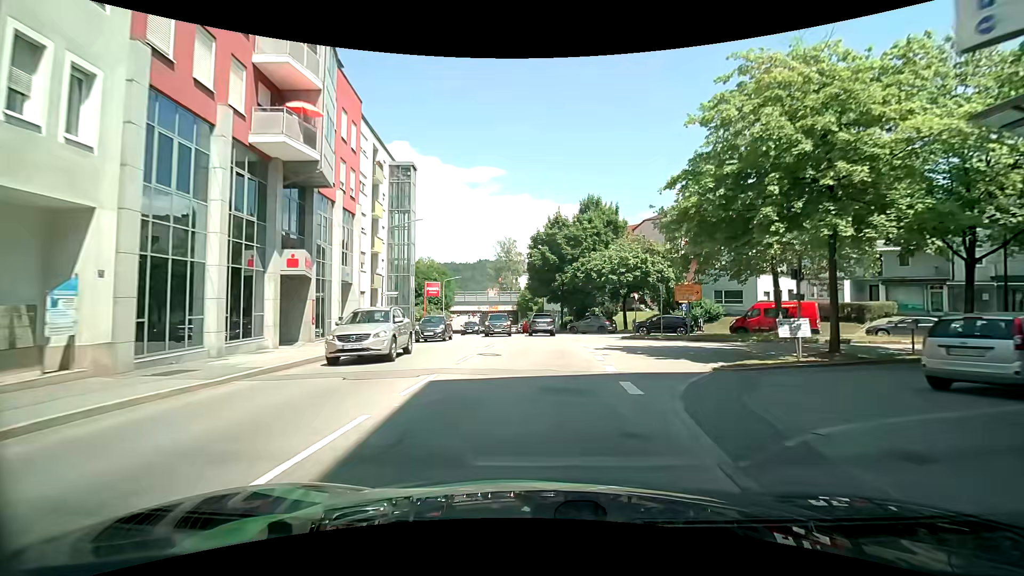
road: tertiary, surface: asphalt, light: Day
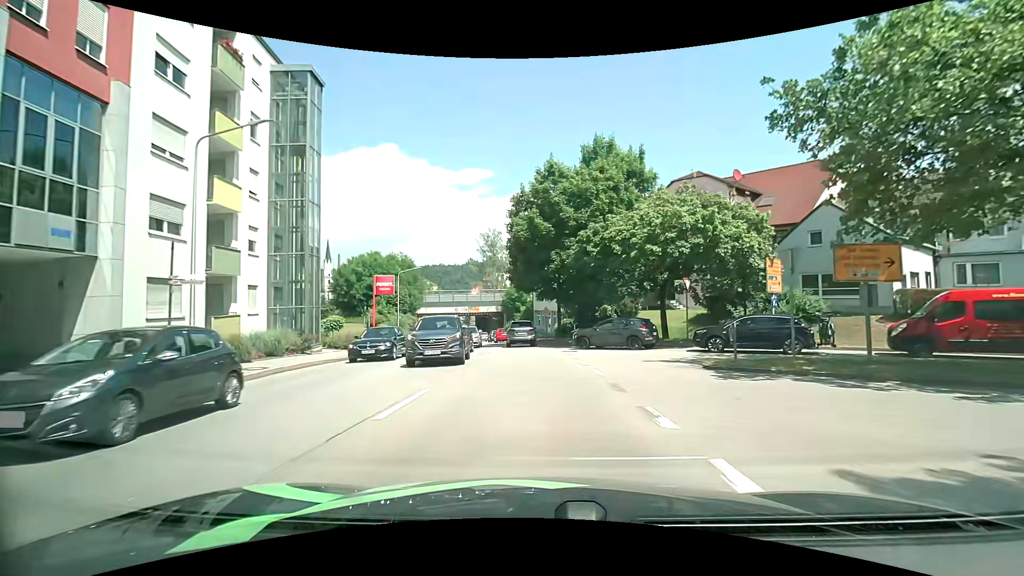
(+1.0, +17.3) m; +3°
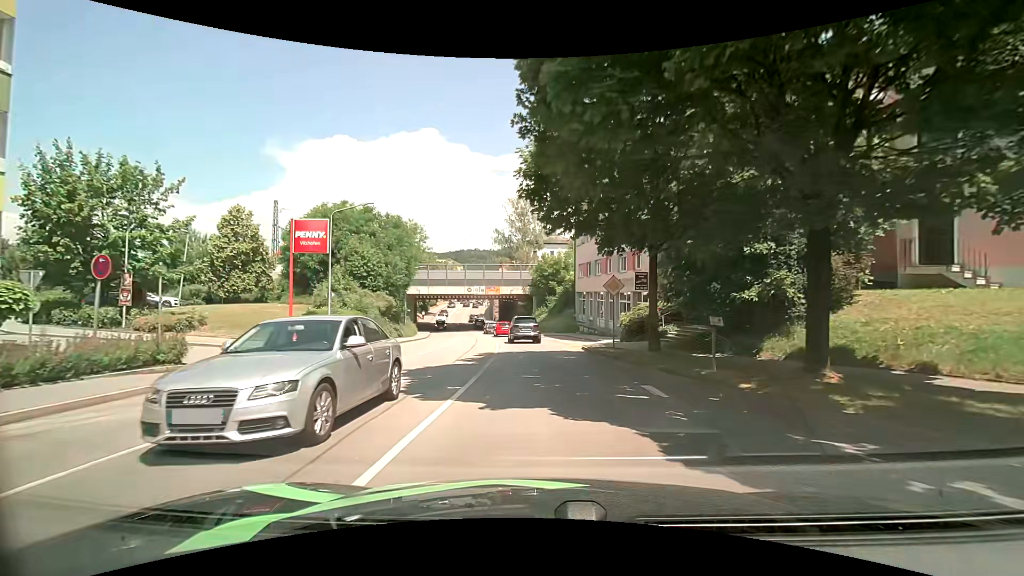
(-0.4, +24.0) m; -4°
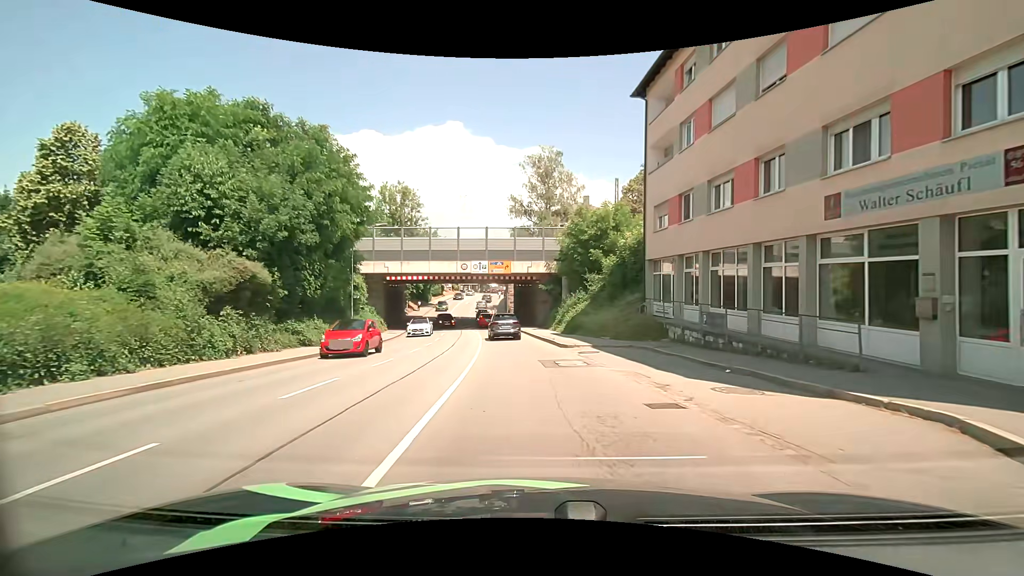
(-0.4, +23.7) m; -1°
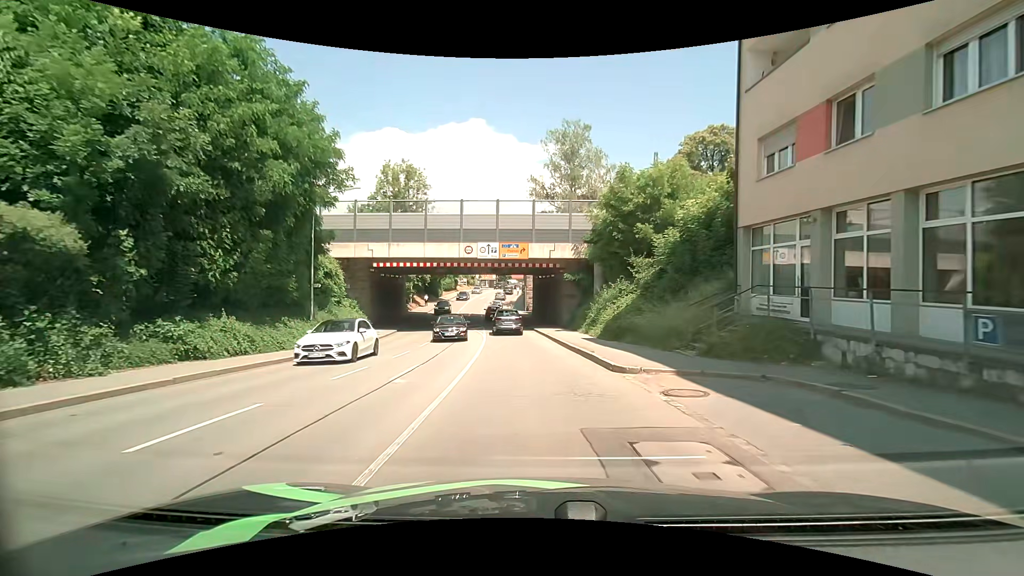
(-0.3, +9.7) m; -3°
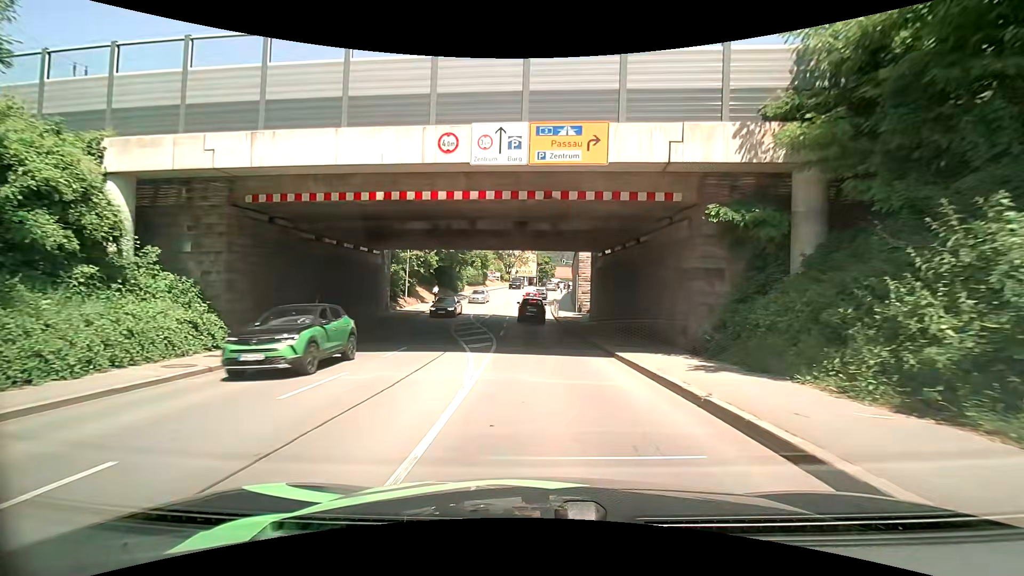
(-1.1, +21.8) m; -4°
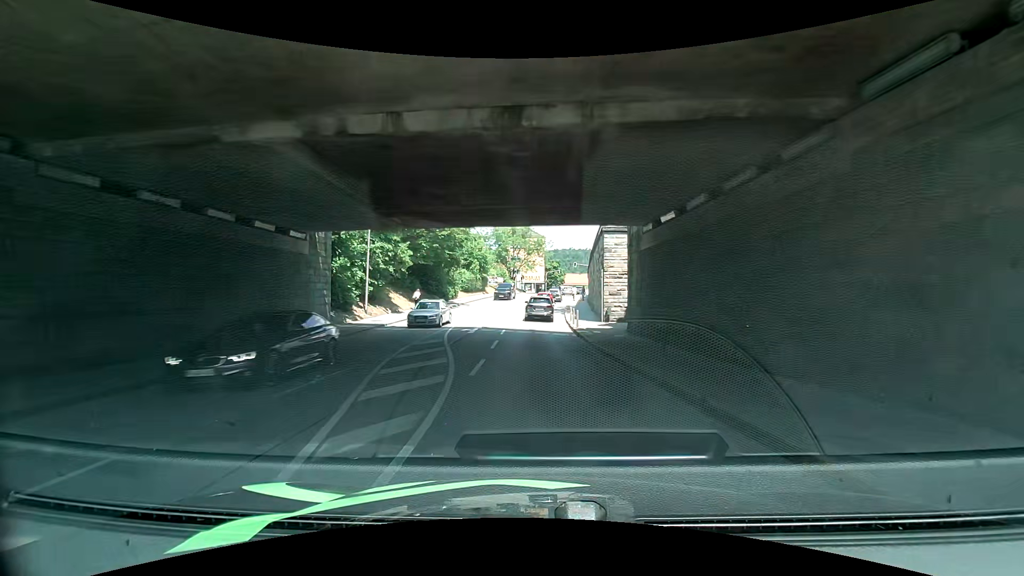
(-0.2, +12.1) m; -1°
